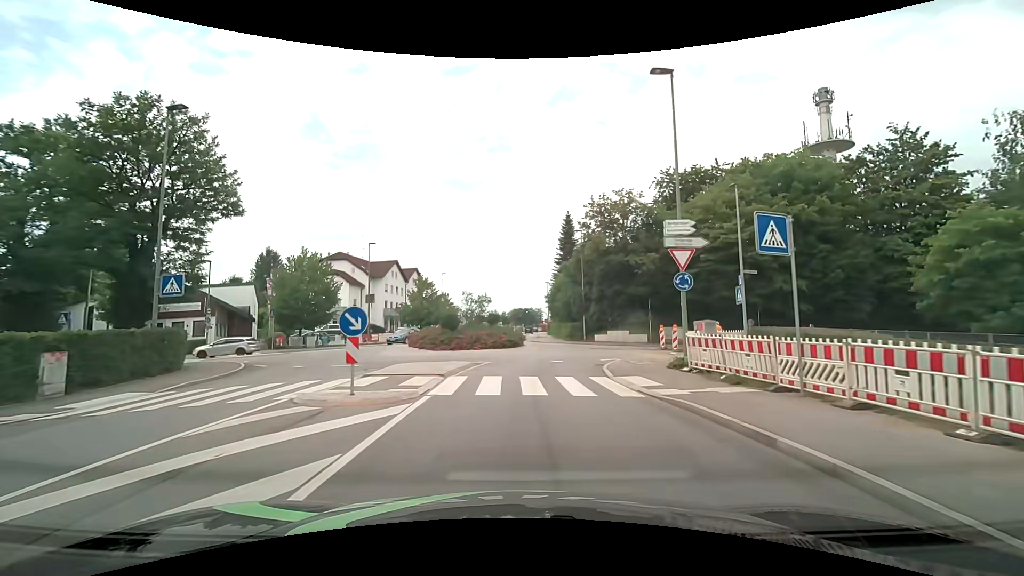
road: tertiary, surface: asphalt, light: Day
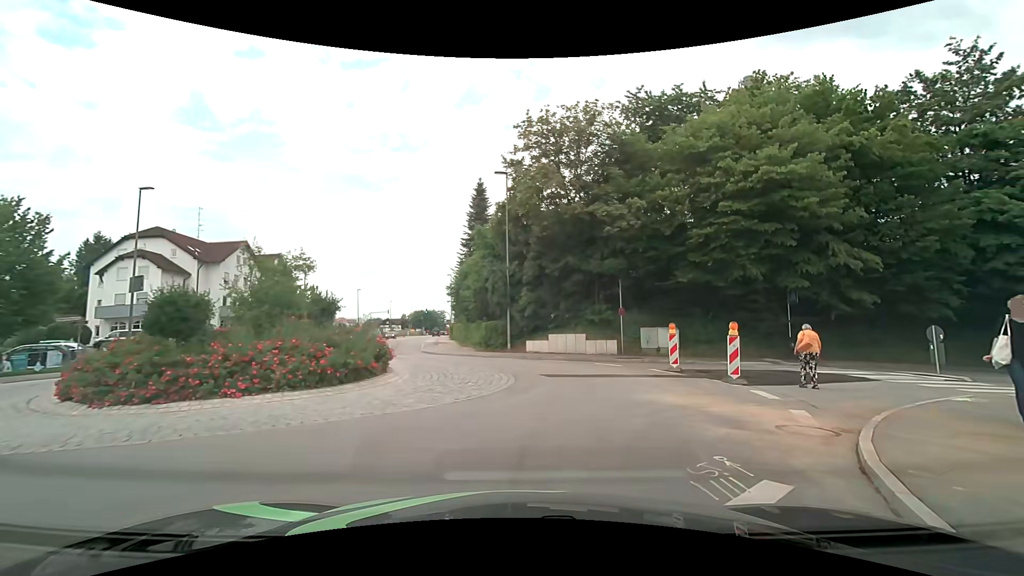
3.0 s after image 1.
(+0.8, +17.9) m; +11°
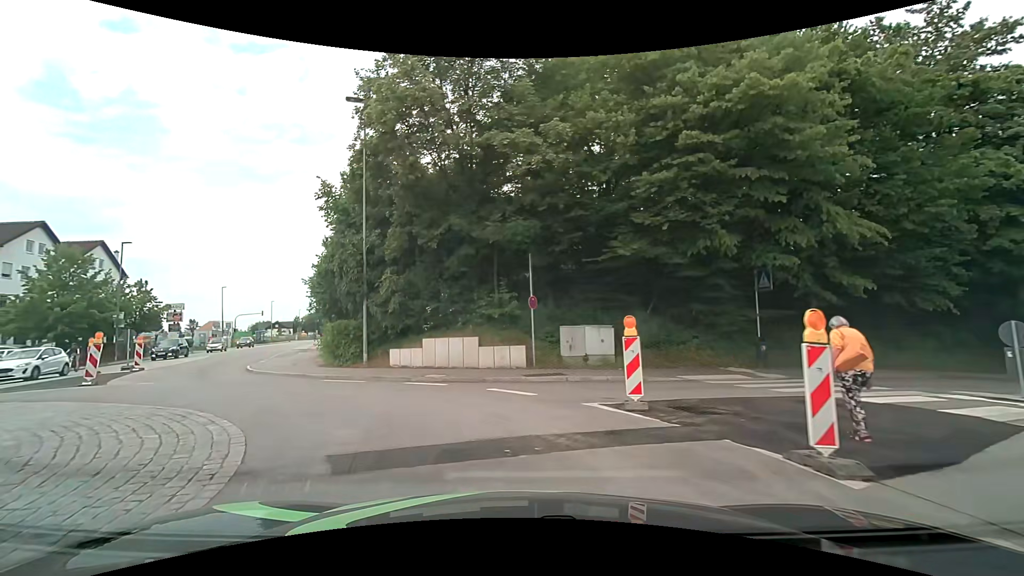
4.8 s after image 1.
(+1.3, +9.1) m; +9°
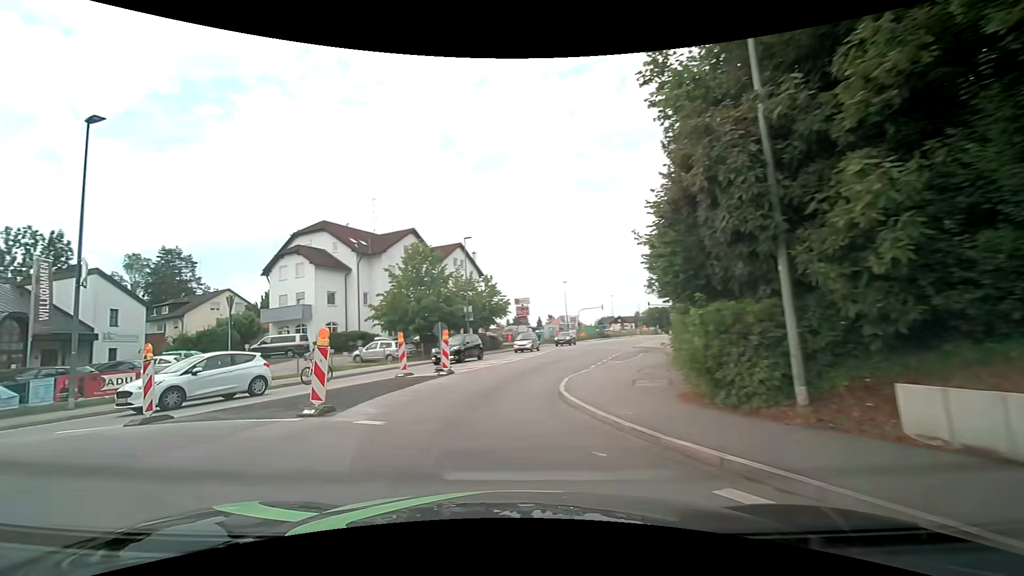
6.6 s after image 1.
(-3.2, +10.7) m; -37°
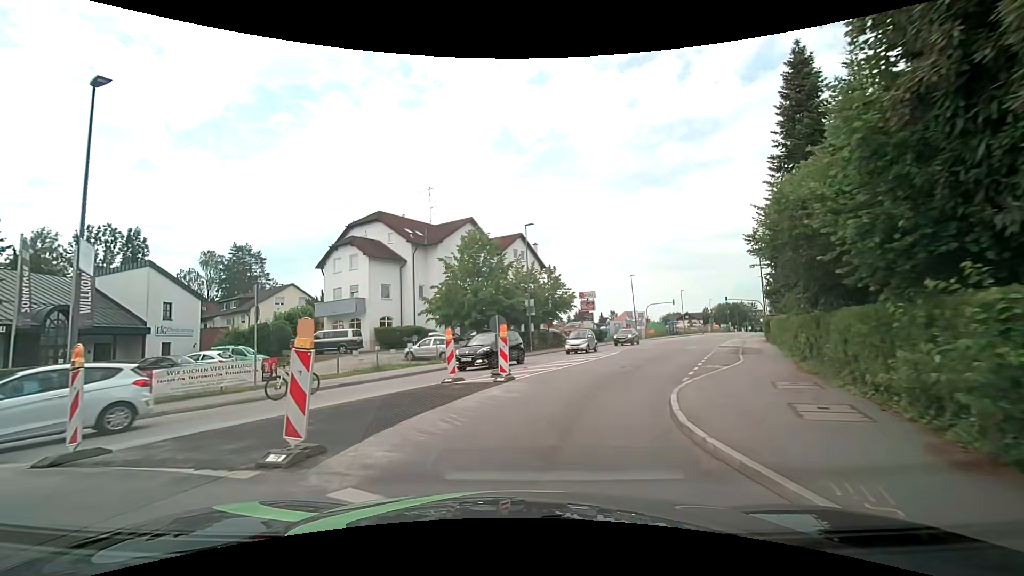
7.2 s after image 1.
(-0.3, +4.1) m; -8°
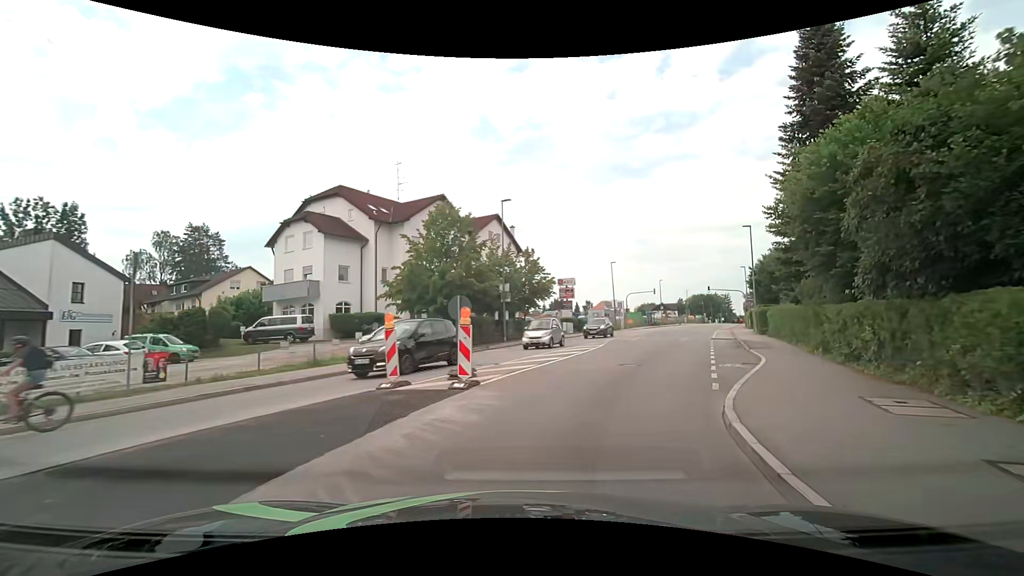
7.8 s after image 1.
(+0.1, +4.3) m; +3°
